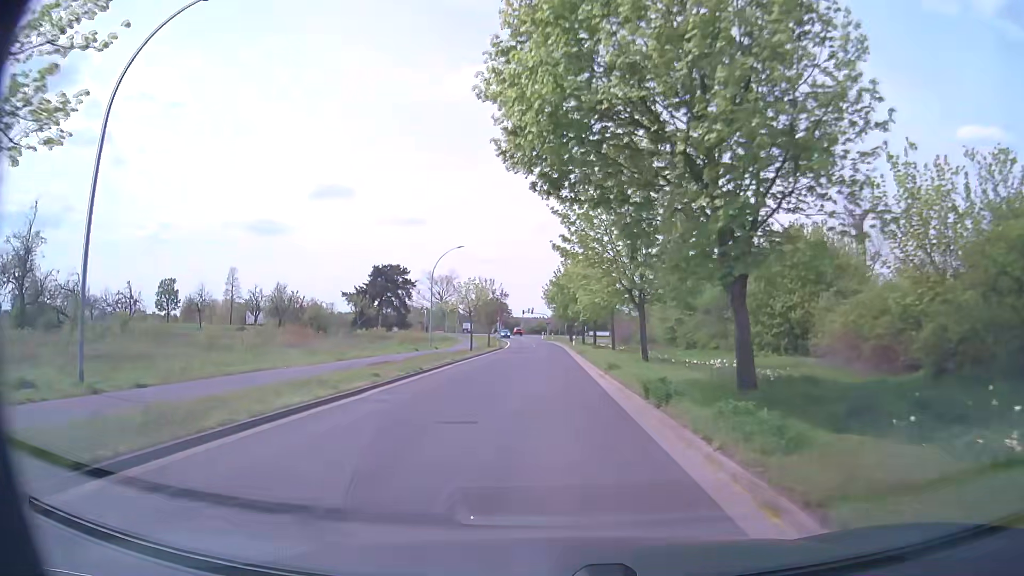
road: unclassified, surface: asphalt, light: Day
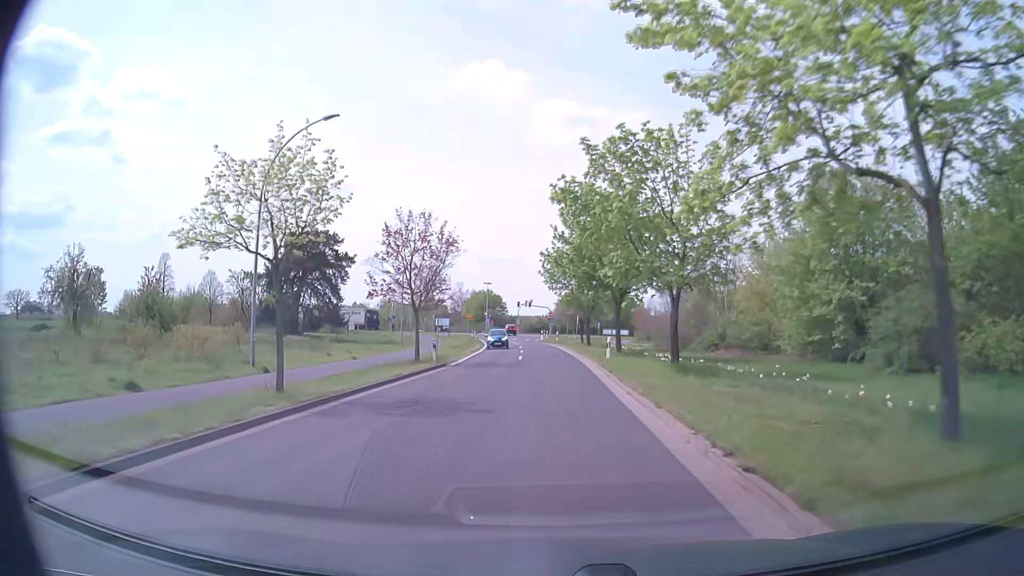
(-0.2, +36.0) m; 0°
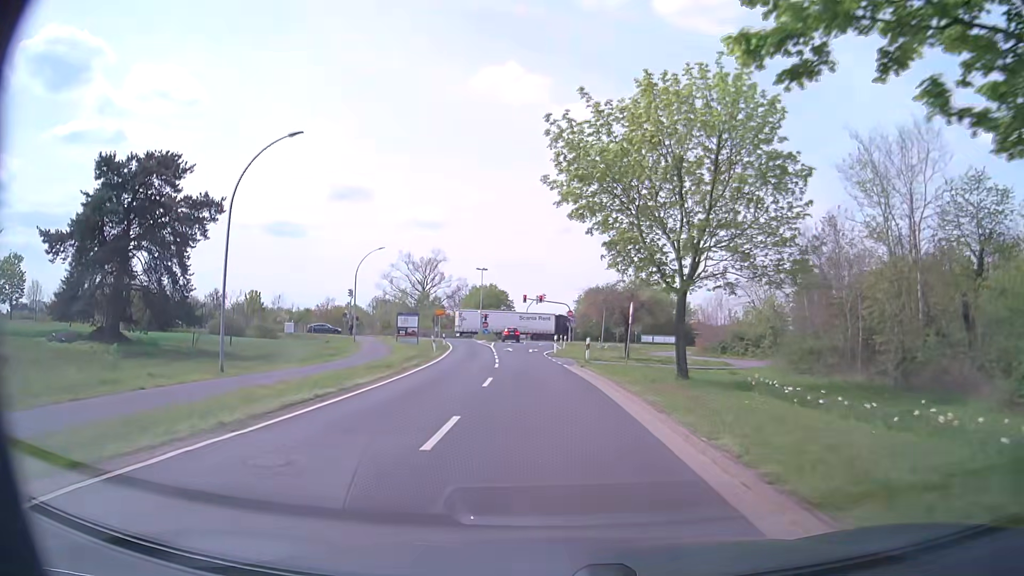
(-0.3, +34.9) m; -1°
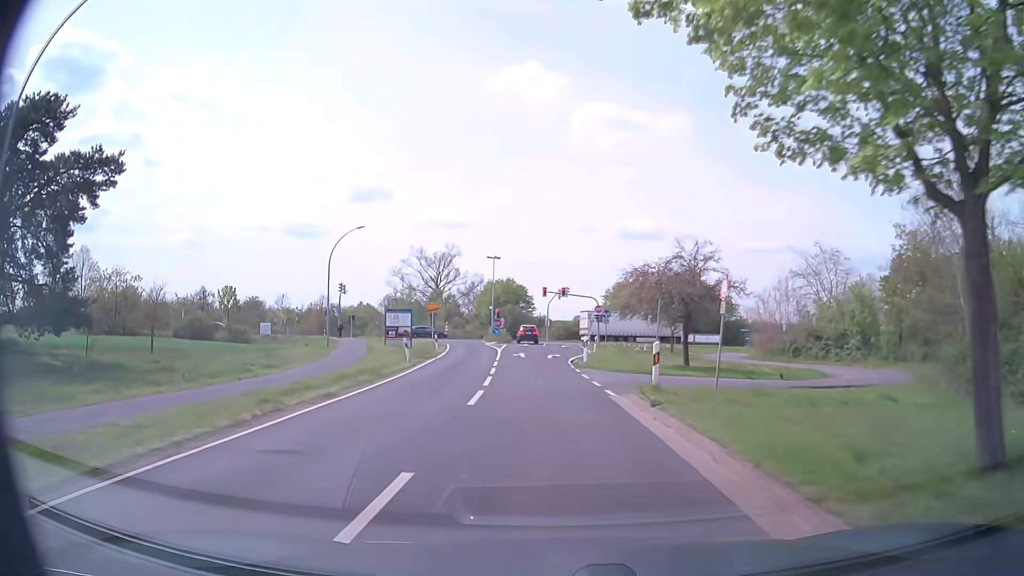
(-0.2, +13.5) m; -2°
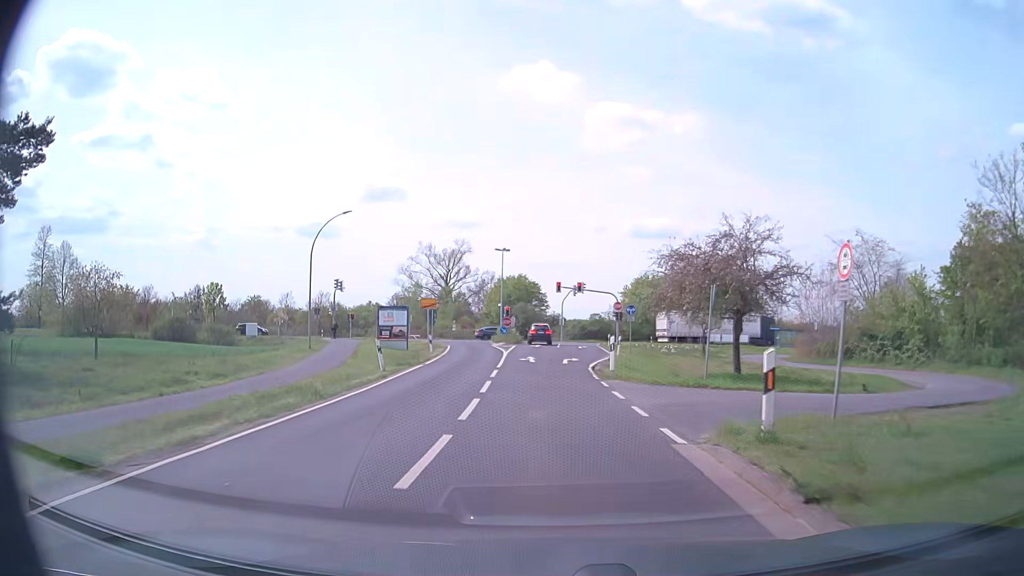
(0.0, +6.7) m; -1°
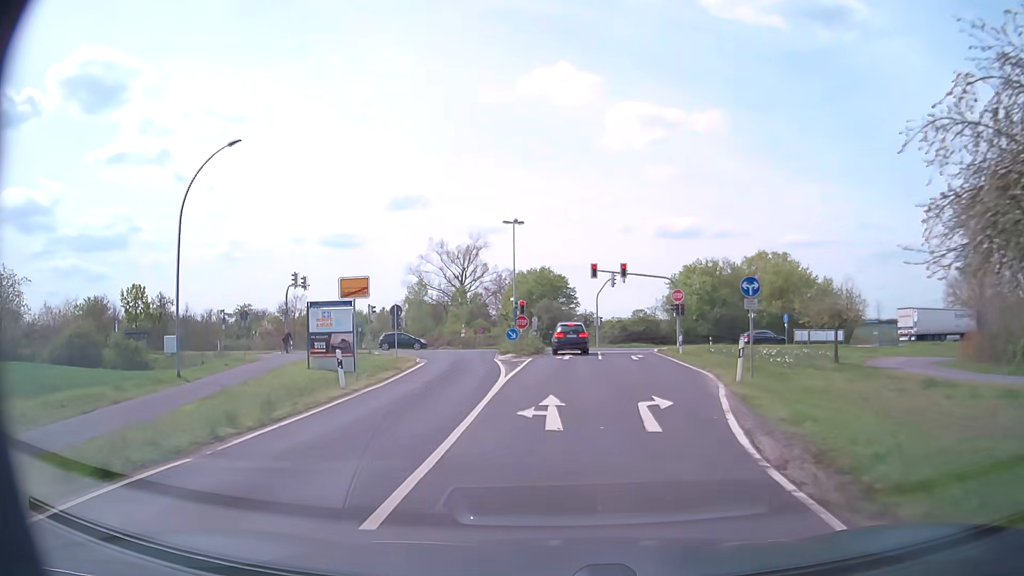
(-0.4, +19.3) m; -2°
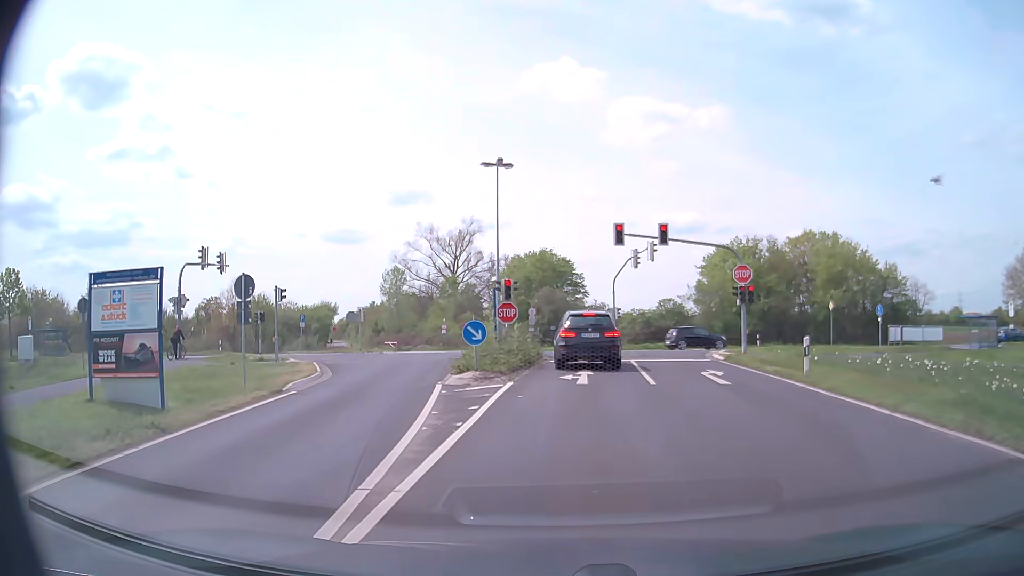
(-0.1, +15.8) m; 0°
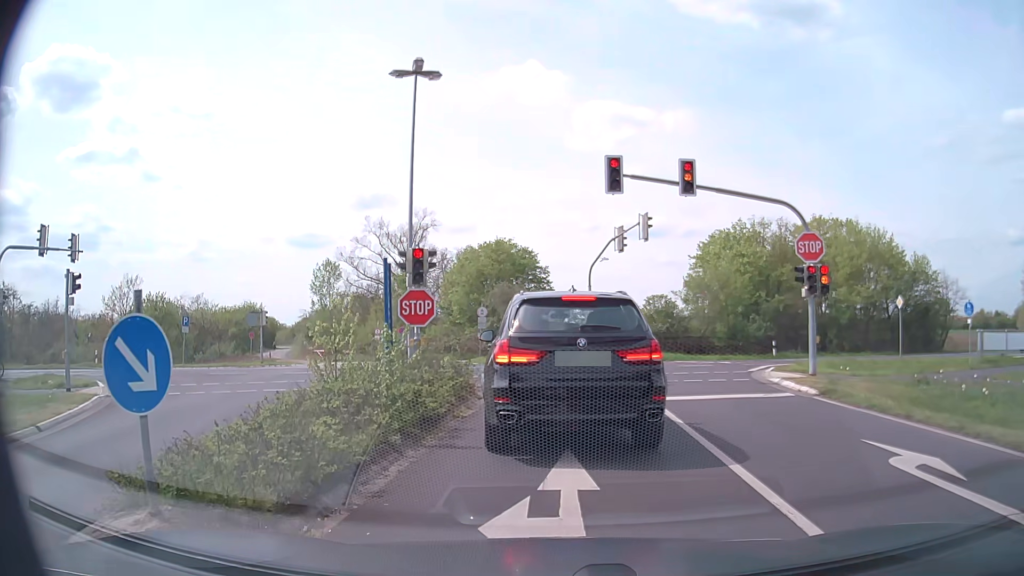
(+0.3, +12.0) m; +3°
(0, +10) (0, +20) (-5, +29) (-14, +32) (-24, +31) (-34, +28) (-44, +26) (-53, +24) (-63, +22) (-73, +20) m
